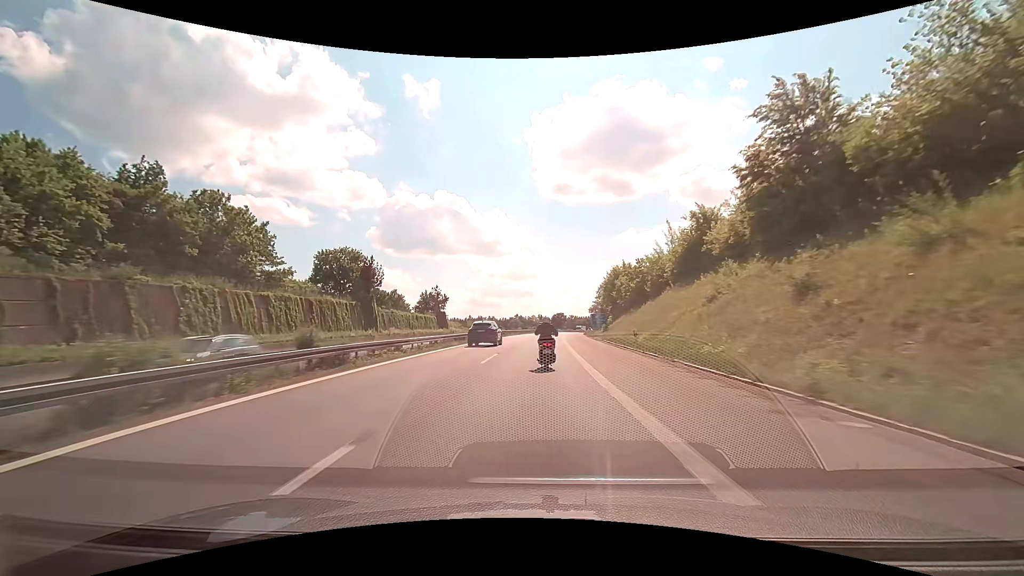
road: motorway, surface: asphalt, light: Day
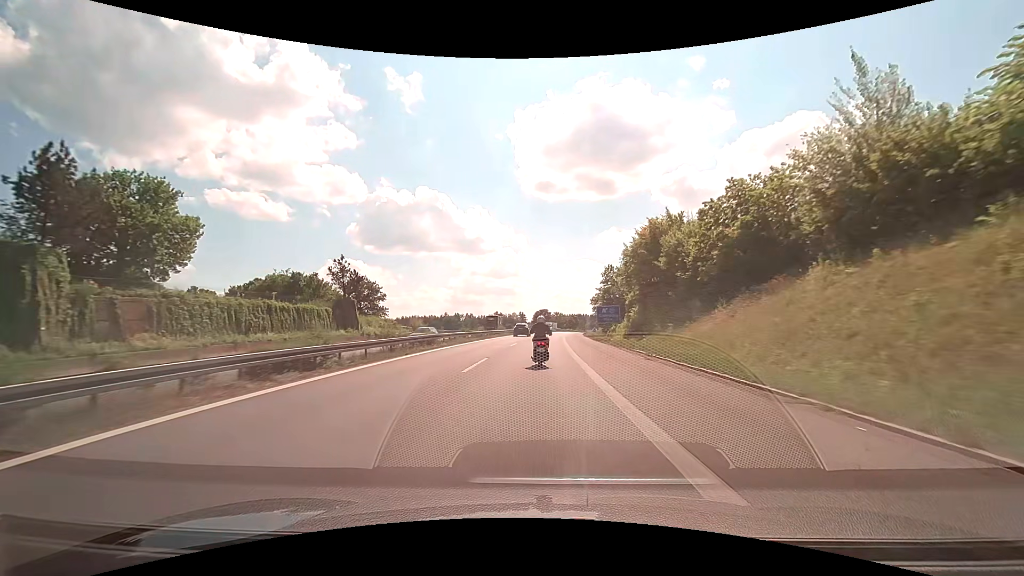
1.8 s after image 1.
(+0.8, +39.3) m; +2°
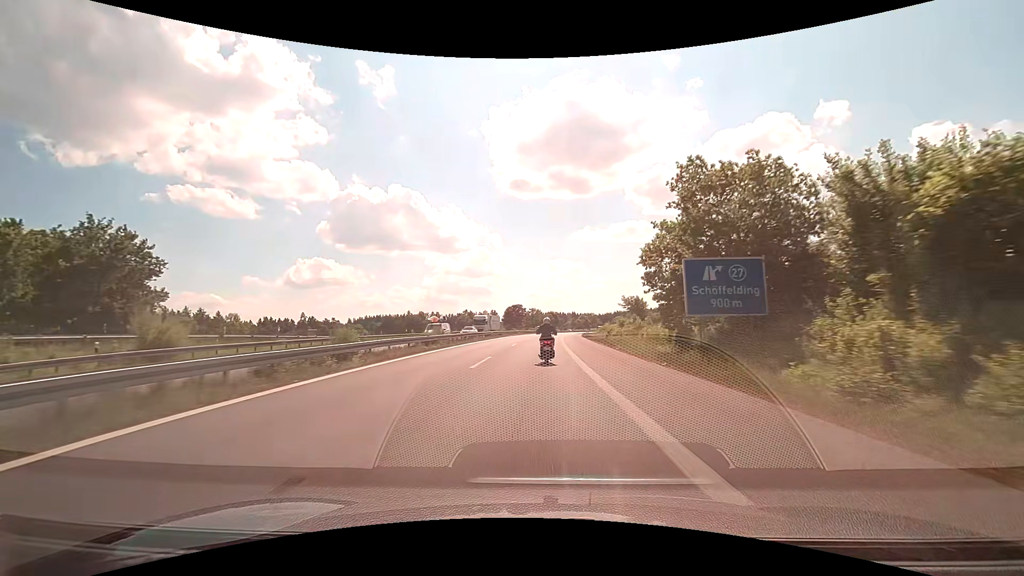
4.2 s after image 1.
(+1.1, +52.2) m; +3°
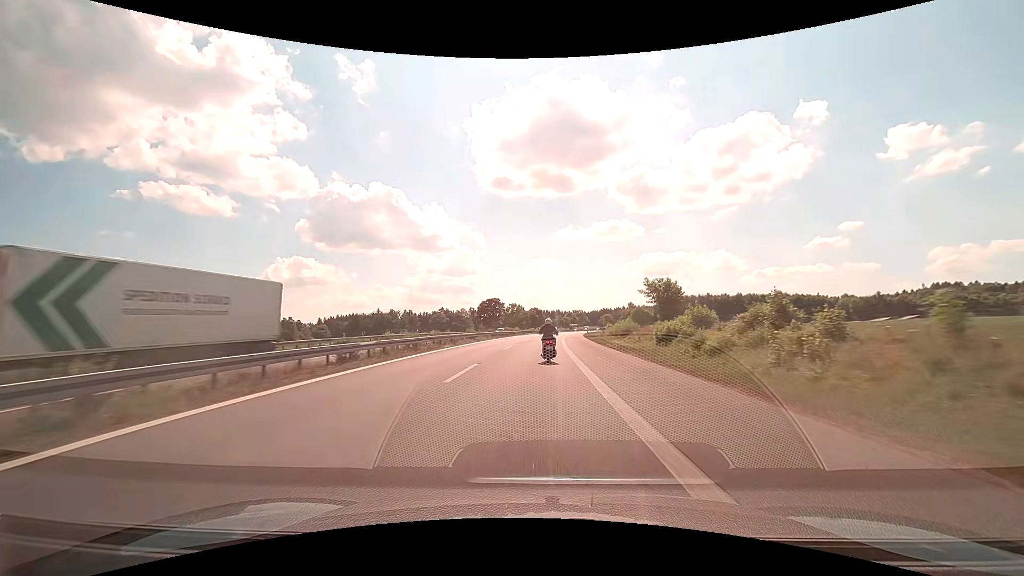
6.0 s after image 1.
(+0.7, +40.2) m; +2°
(0, +10) (0, +20) (0, +30) (+1, +40) (+1, +50) (+2, +60) (+2, +70) (+3, +80) (+4, +90) (+4, +100) m
